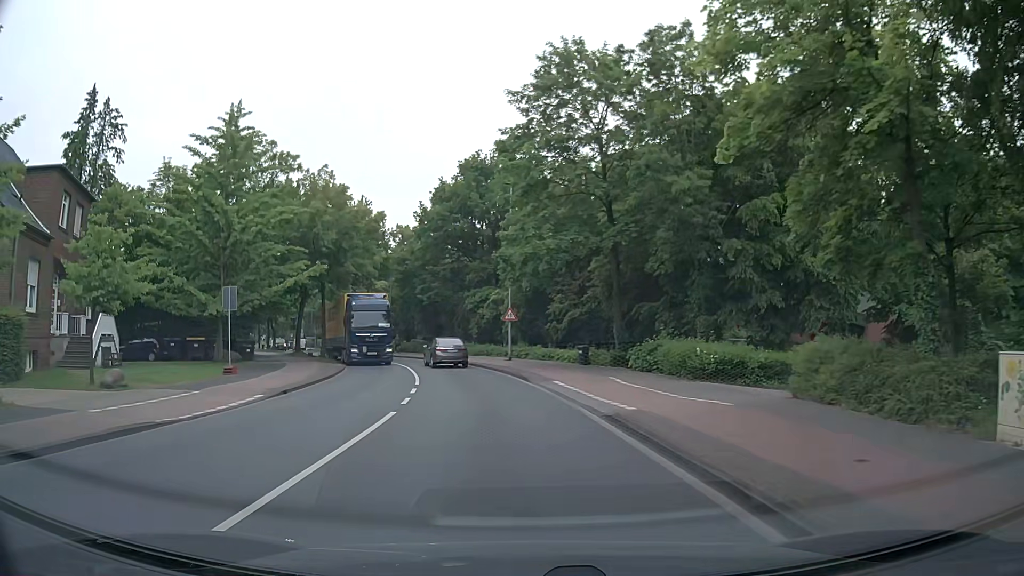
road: tertiary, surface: asphalt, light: Day
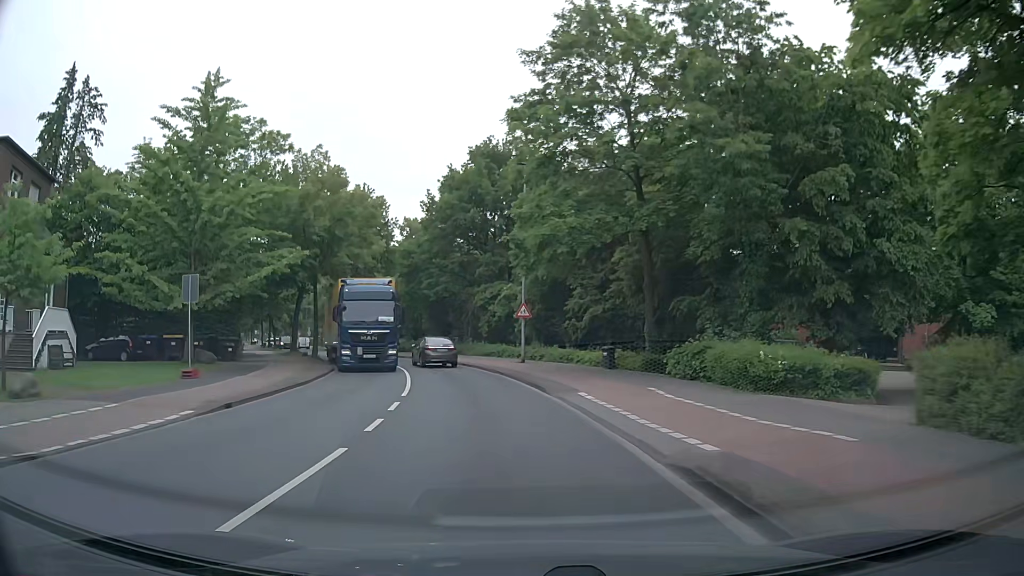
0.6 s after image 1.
(-0.1, +4.6) m; -2°
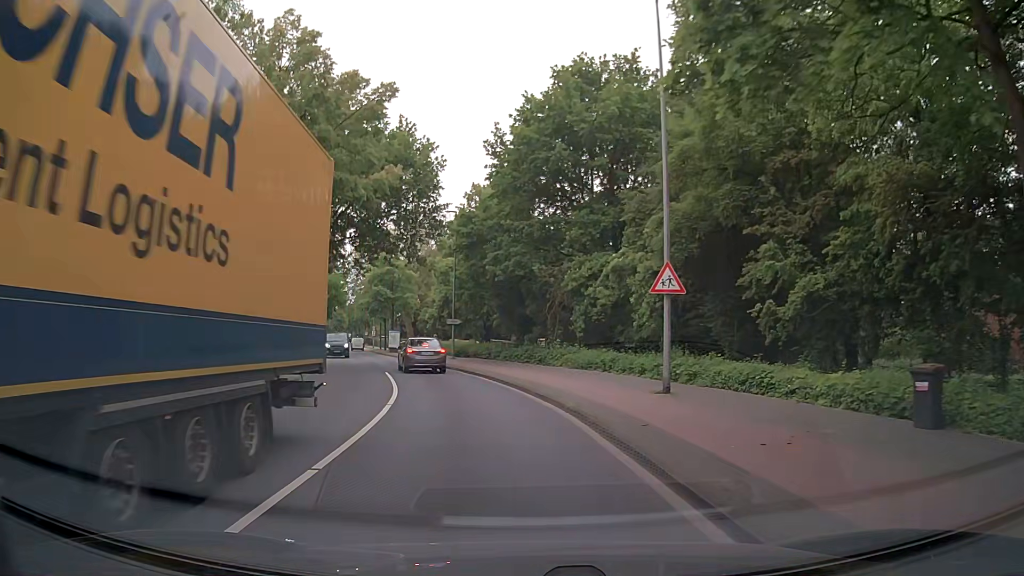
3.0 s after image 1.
(-0.9, +18.5) m; -7°
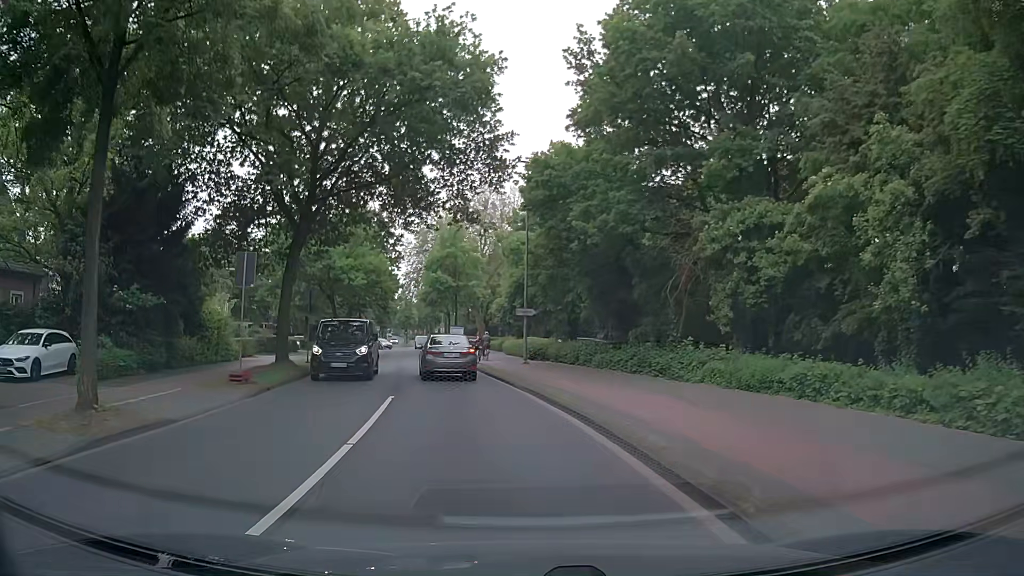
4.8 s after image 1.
(-0.8, +12.9) m; -7°
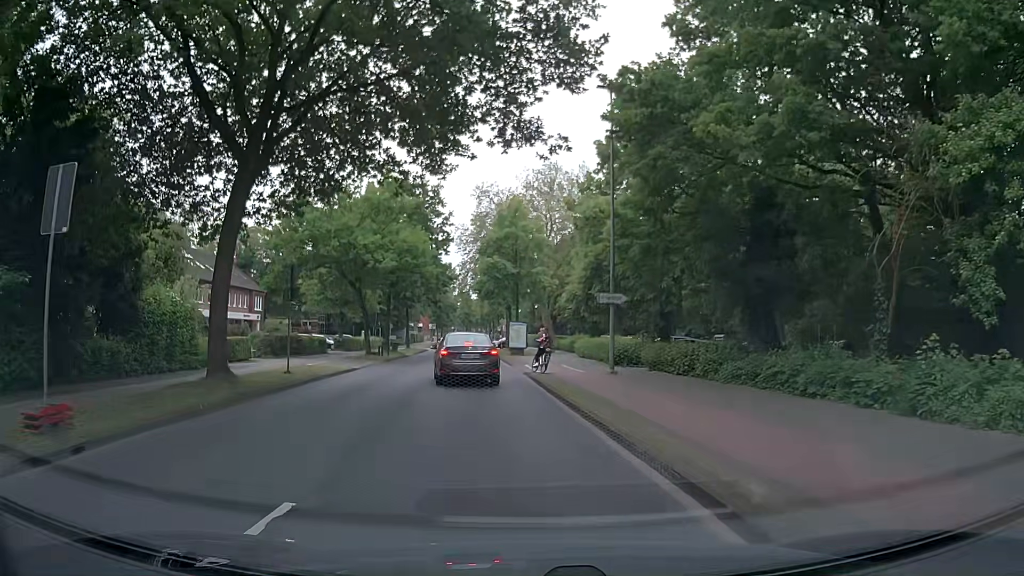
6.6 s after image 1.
(-0.5, +10.2) m; -6°
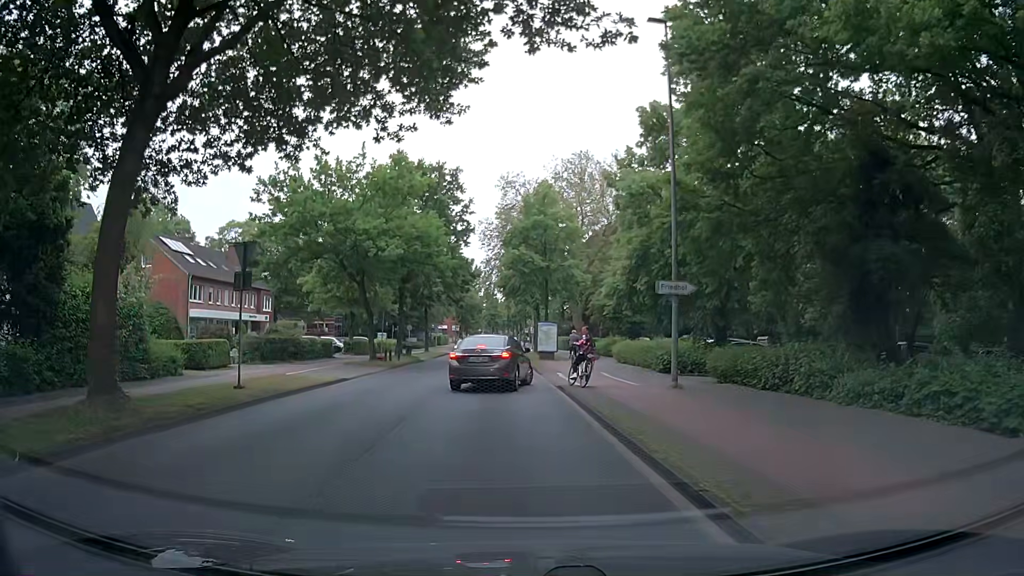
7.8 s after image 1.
(-0.1, +5.7) m; -2°
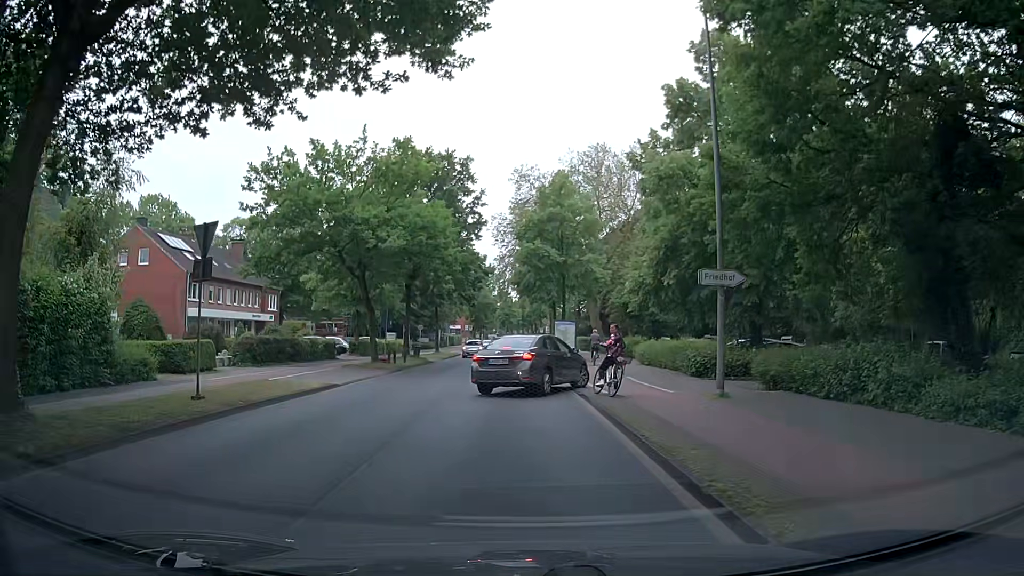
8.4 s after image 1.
(0.0, +2.9) m; -1°
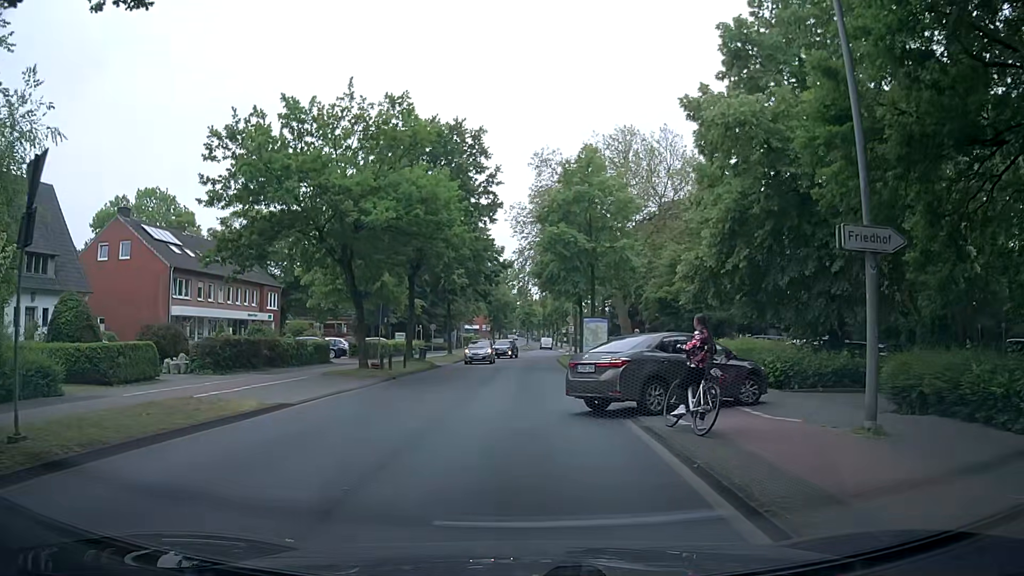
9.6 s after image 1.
(-0.1, +6.0) m; -2°
(0, +10) (0, +20) (+1, +30) (+1, +40) (+1, +50) (+2, +60) (+3, +70) (+3, +80) (+4, +90) (+4, +100) m
